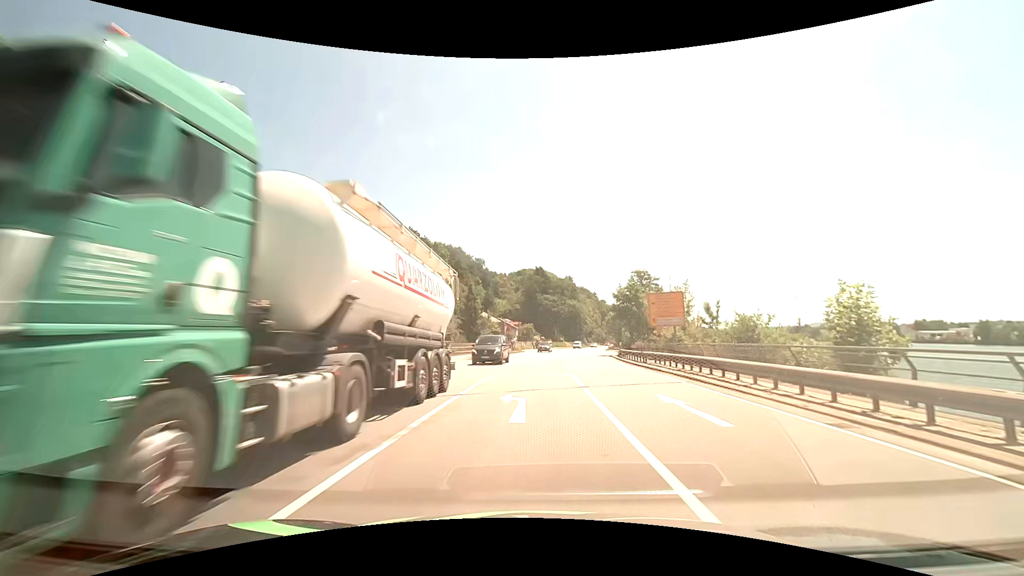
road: primary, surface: asphalt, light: Day
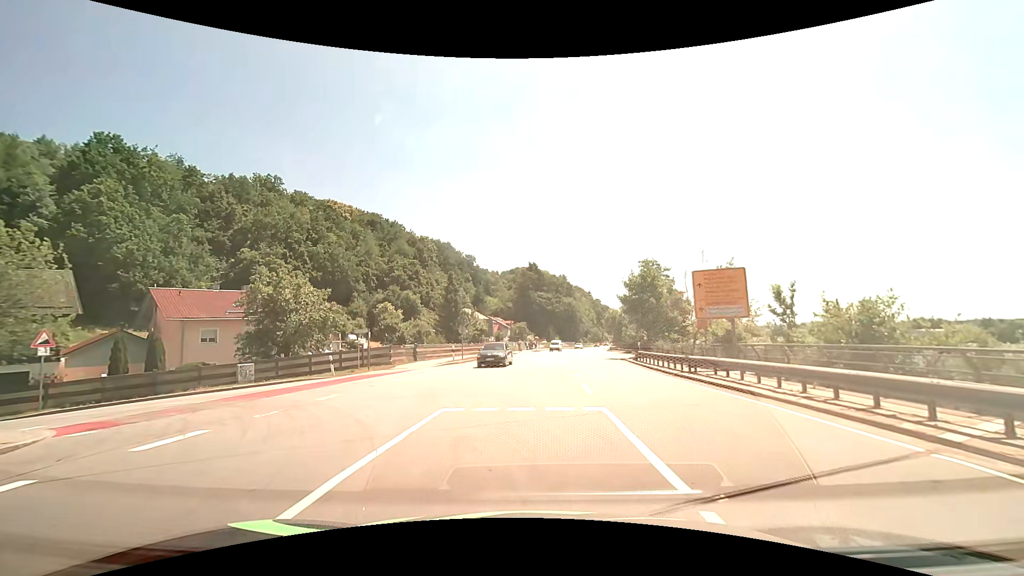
(+0.1, +10.4) m; +1°
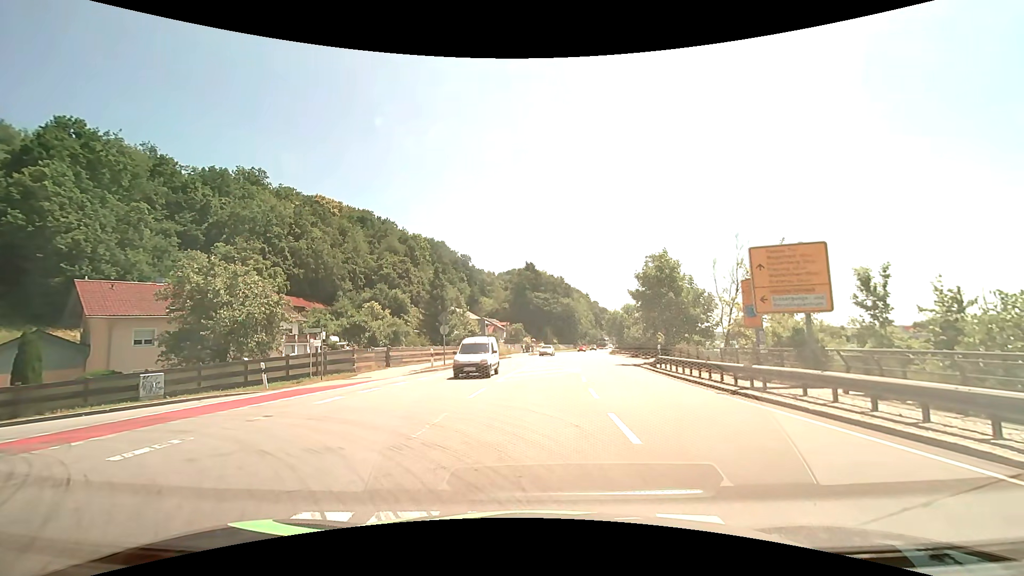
(0.0, +6.1) m; -1°
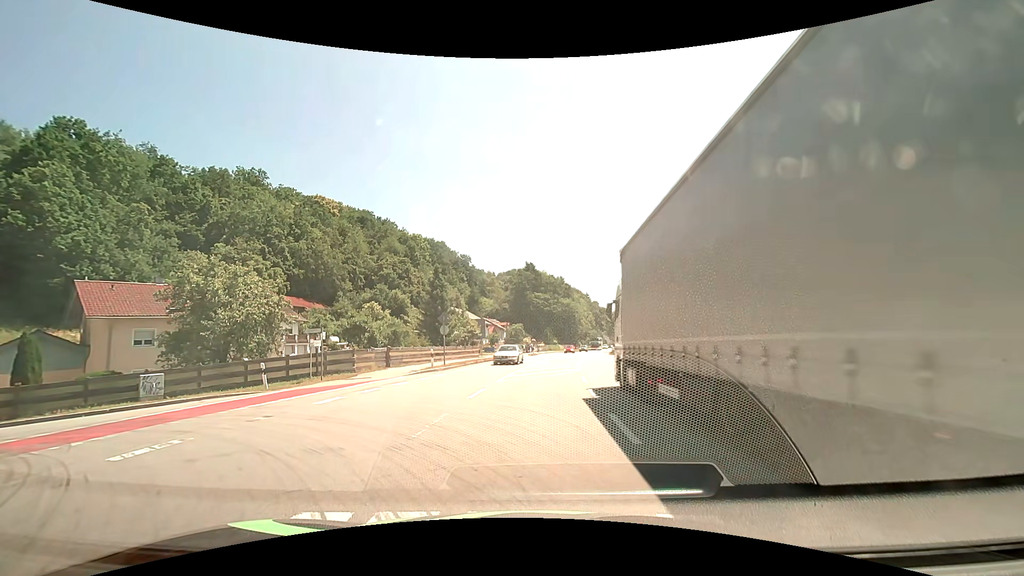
(0.0, +0.1) m; 0°
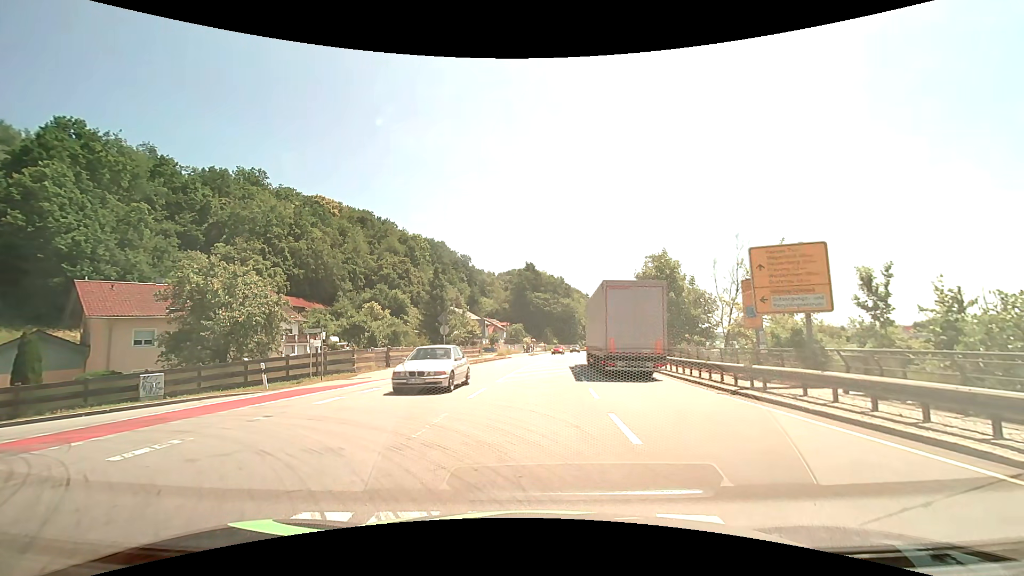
(0.0, 0.0) m; 0°
(-1, +10) (-8, +16) (-17, +14) (-26, +9) (-33, +2) (-41, -4) (-49, -10) (-57, -17) (-64, -23) (-72, -29) m
